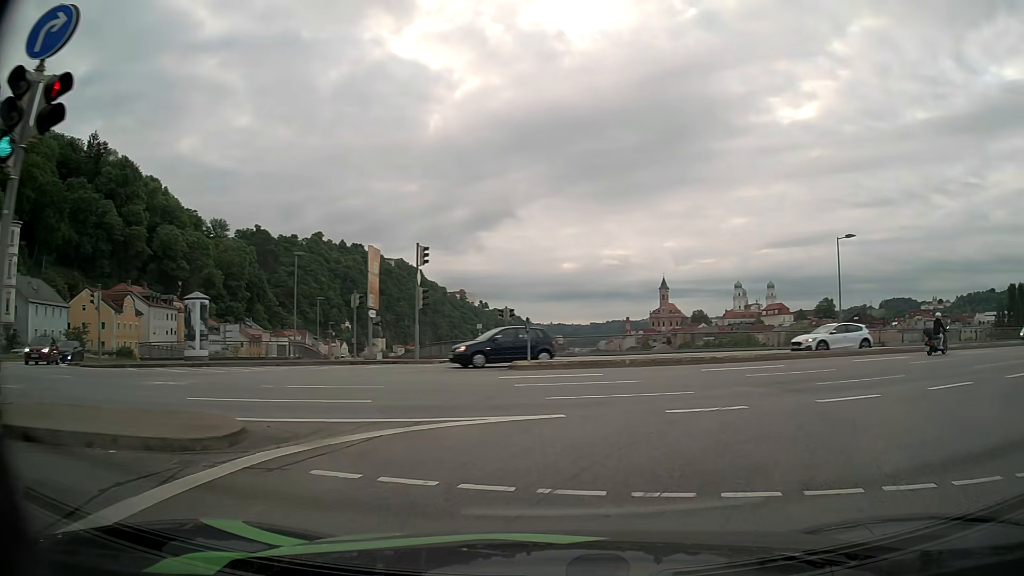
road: primary_link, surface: asphalt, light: Day
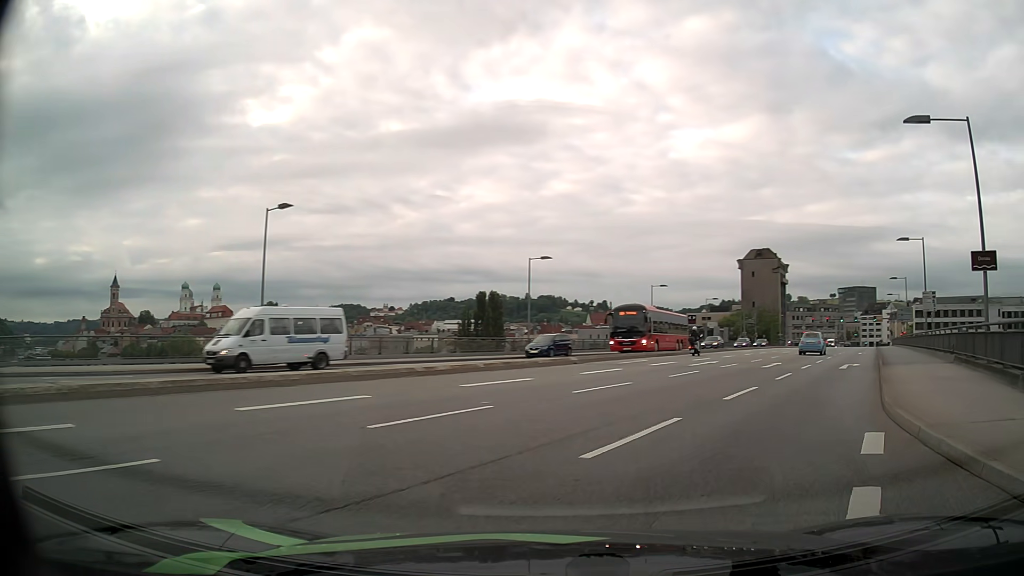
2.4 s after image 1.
(+5.6, +12.2) m; +48°
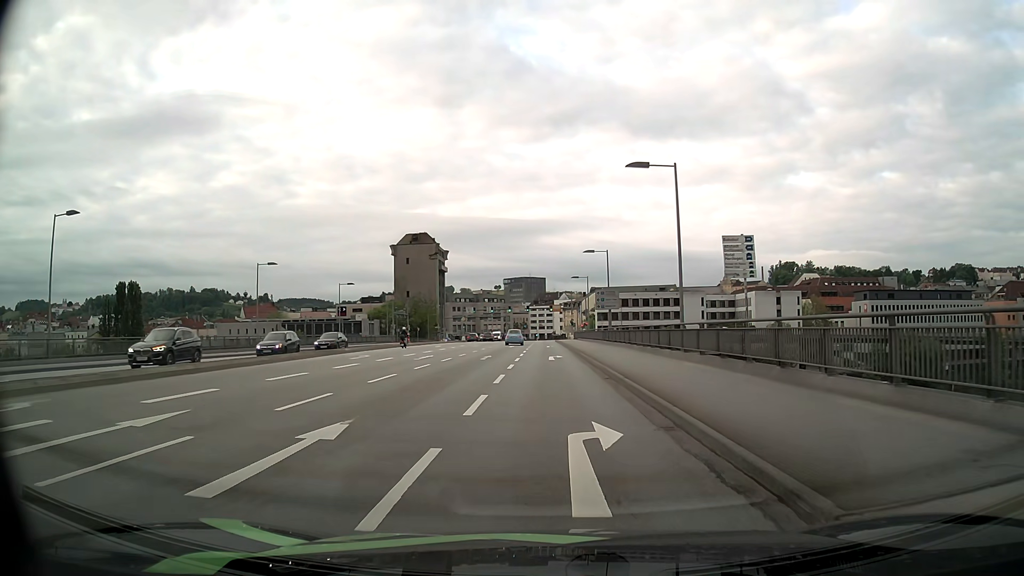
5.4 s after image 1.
(+7.4, +19.3) m; +28°
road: primary
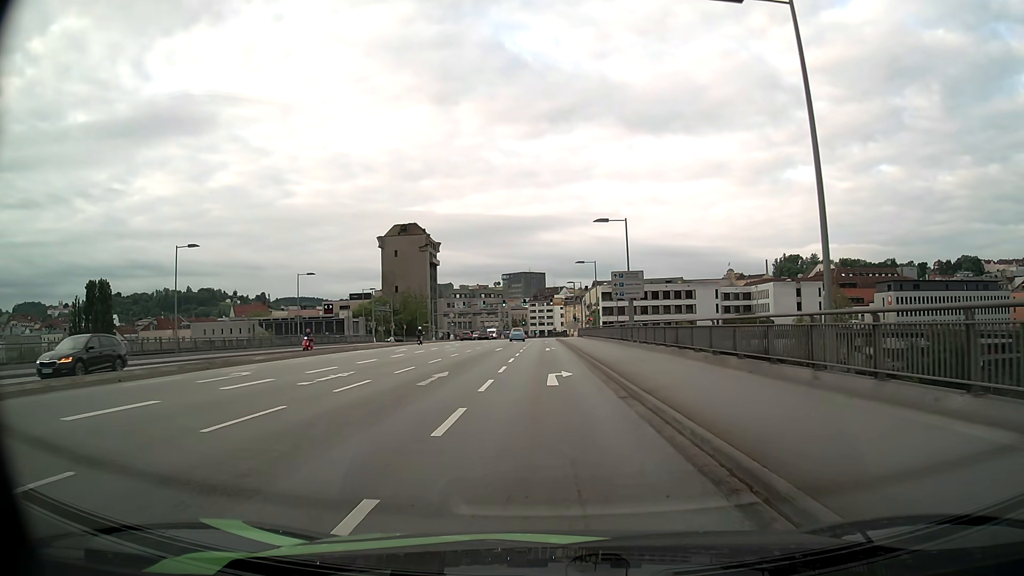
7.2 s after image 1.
(0.0, +14.4) m; 0°
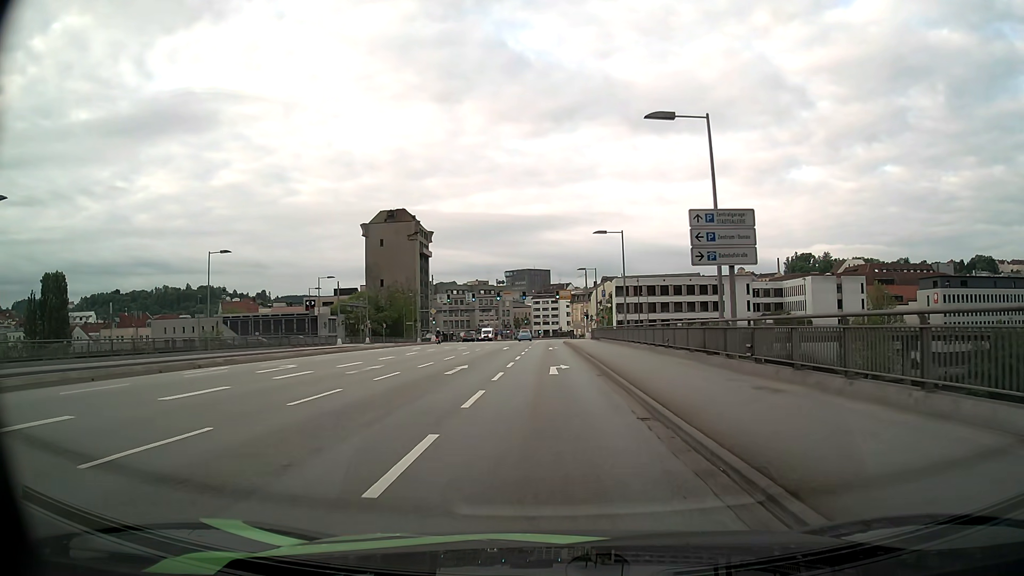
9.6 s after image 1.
(-0.1, +21.1) m; 0°
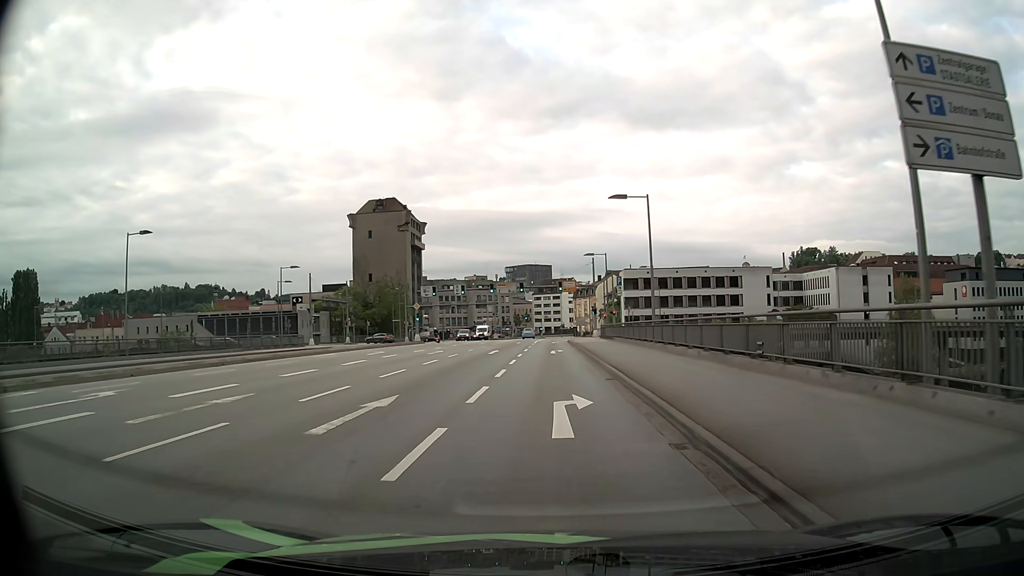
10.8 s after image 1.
(0.0, +11.6) m; 0°
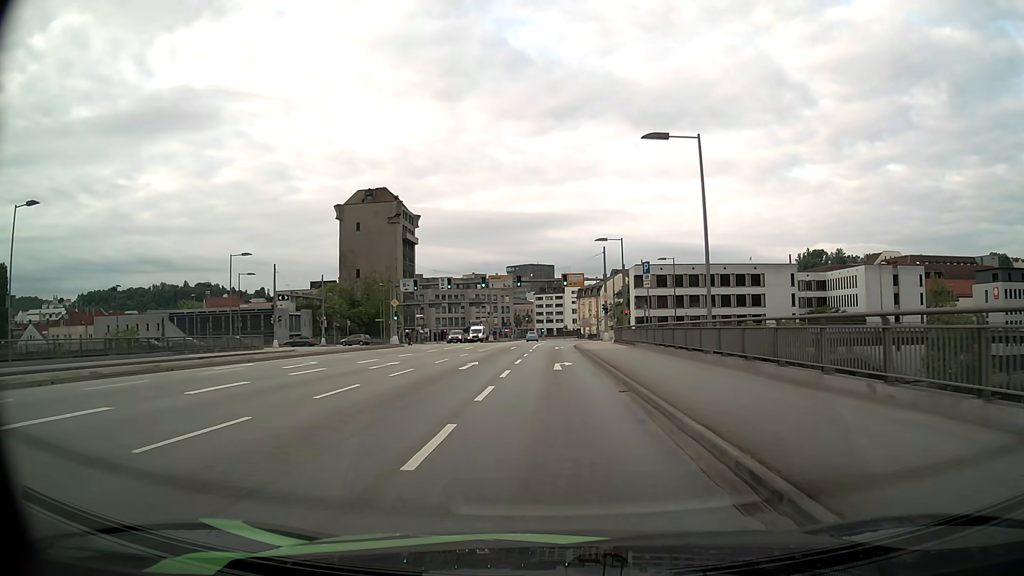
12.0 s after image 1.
(-0.1, +11.5) m; 0°
